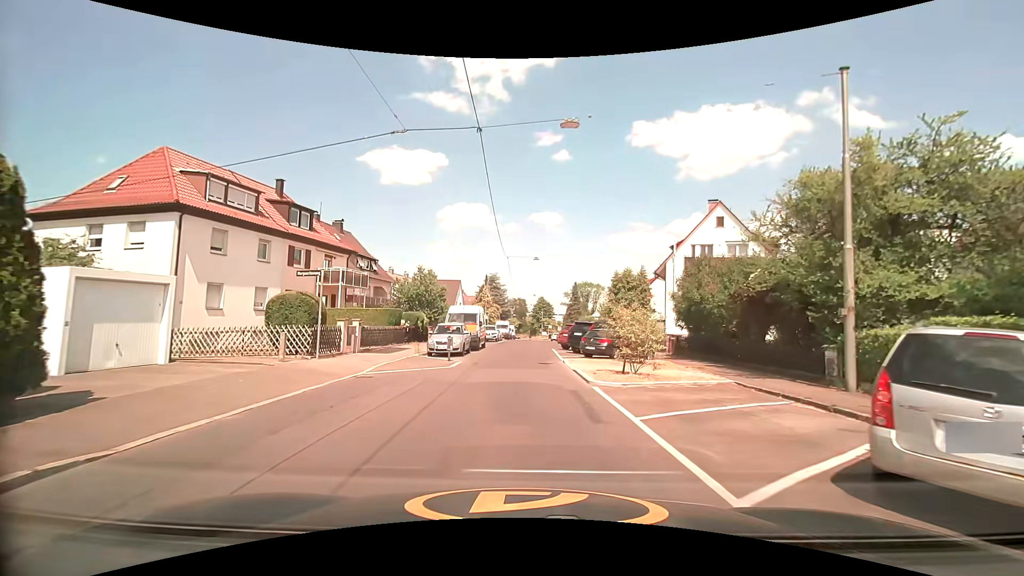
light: Day
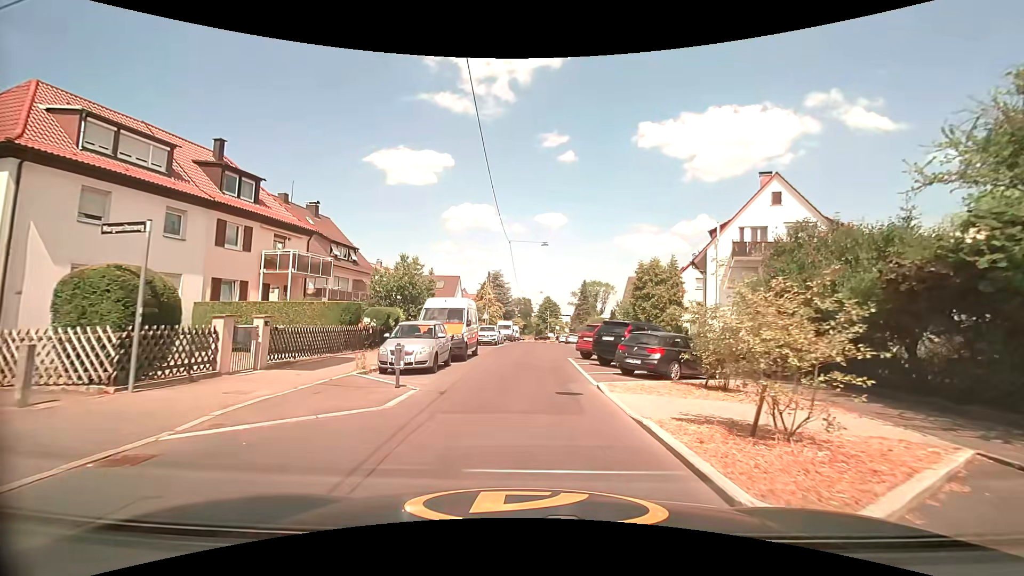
(-0.1, +8.1) m; 0°
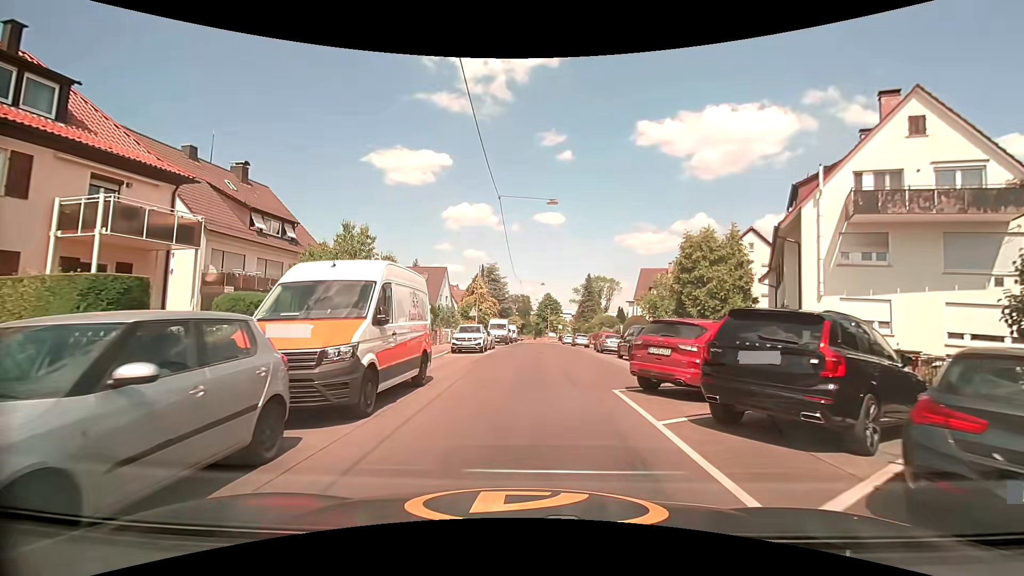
(-0.1, +11.7) m; -1°
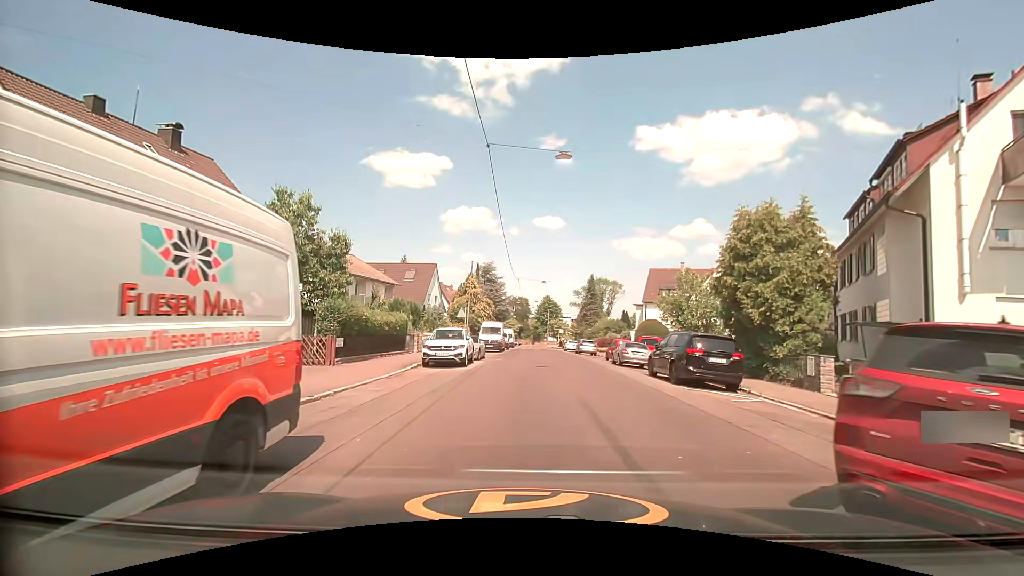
(0.0, +7.0) m; 0°
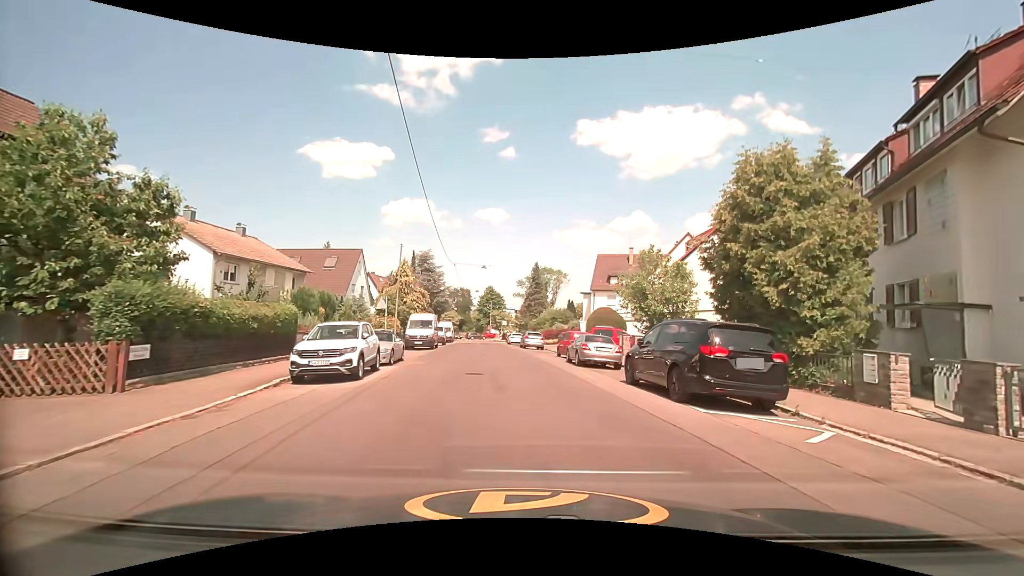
(+0.4, +6.3) m; +8°
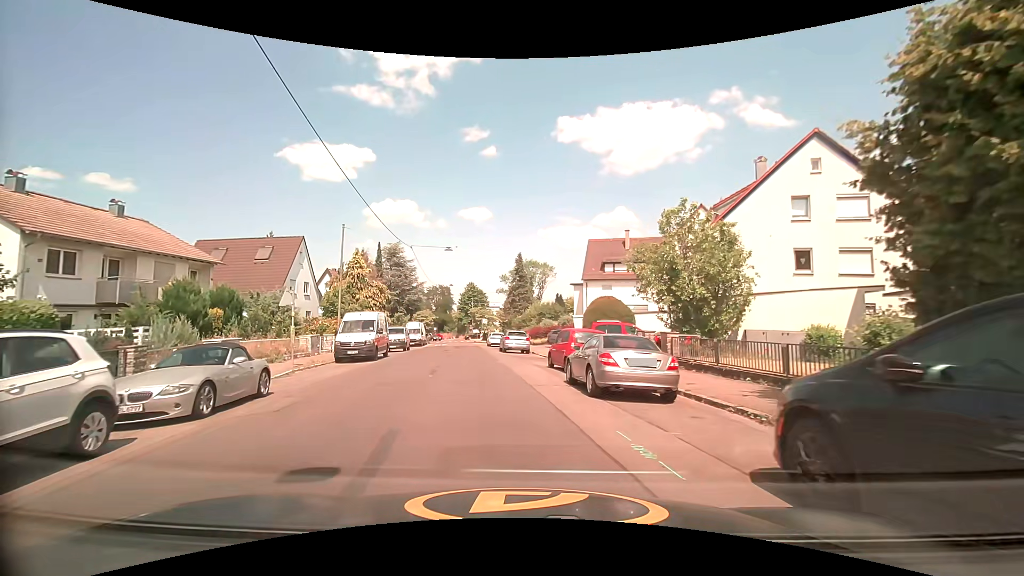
(+0.3, +9.8) m; +1°
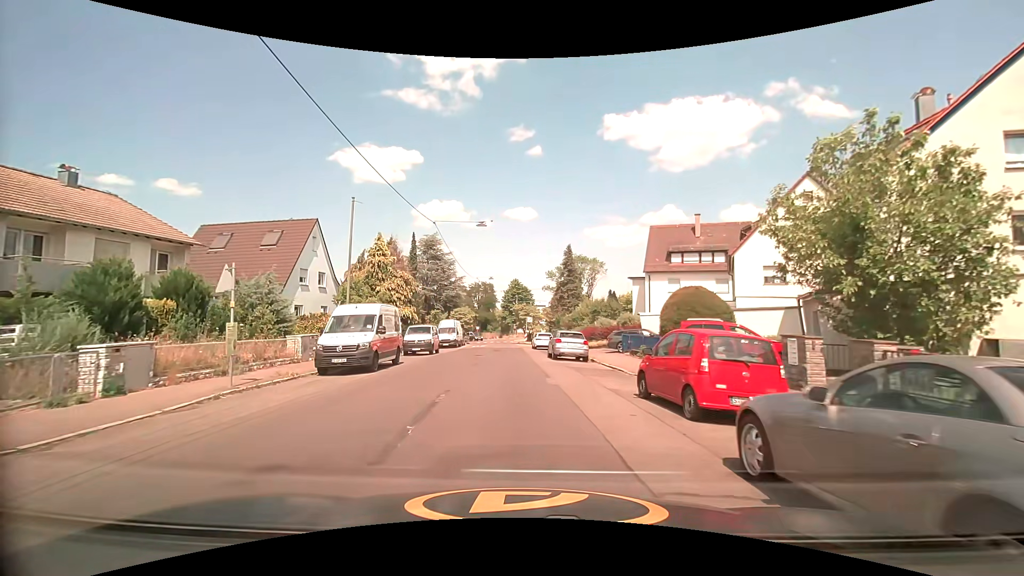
(-0.4, +7.9) m; -6°
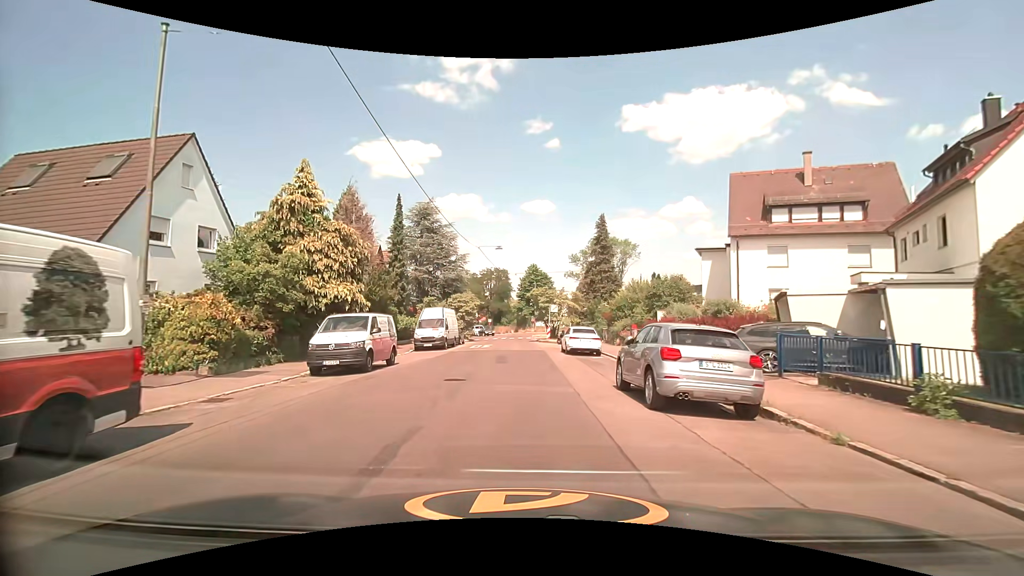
(-0.1, +16.5) m; -1°
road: residential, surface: asphalt
